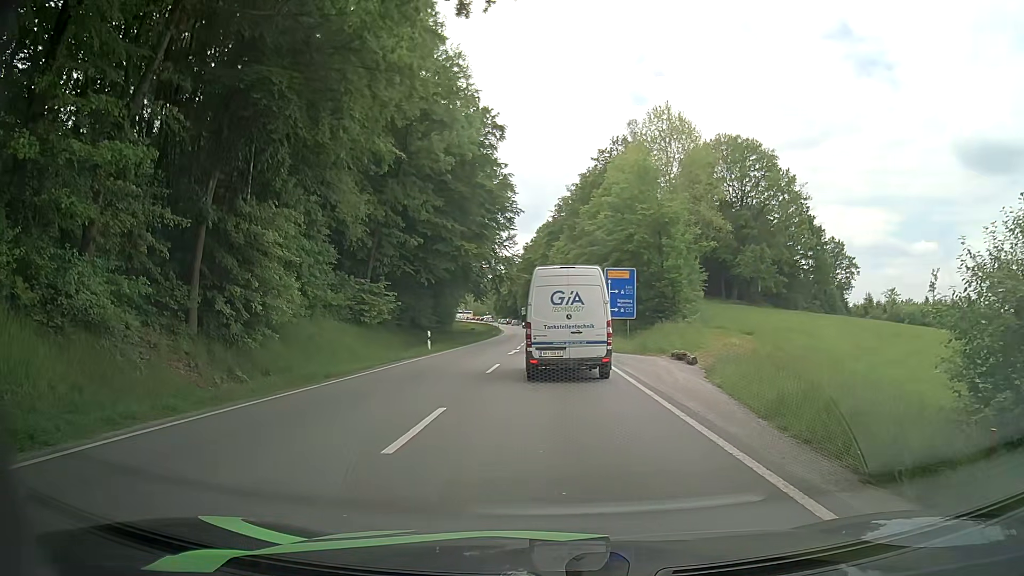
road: primary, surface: asphalt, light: Day
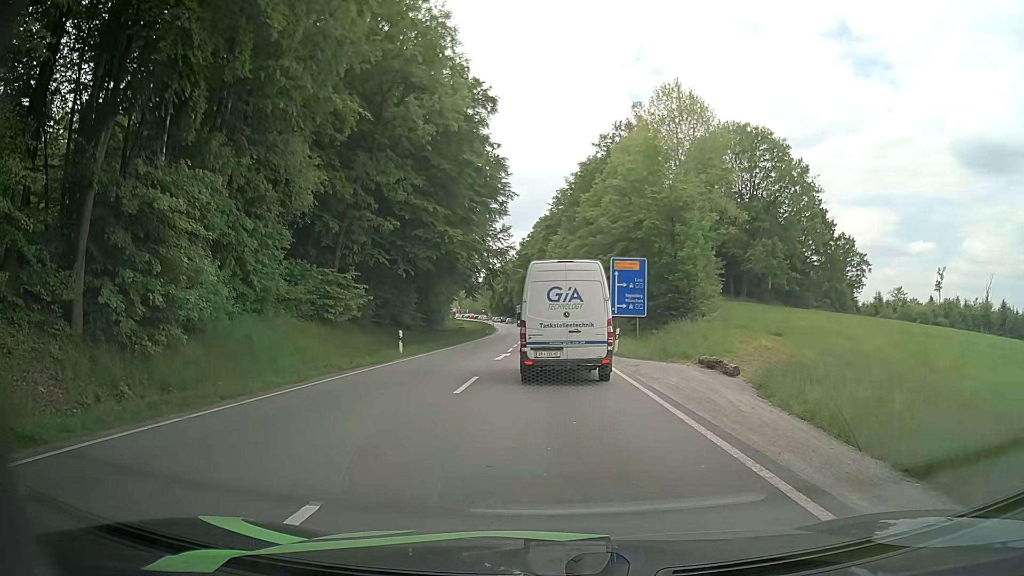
(+0.1, +6.0) m; +1°
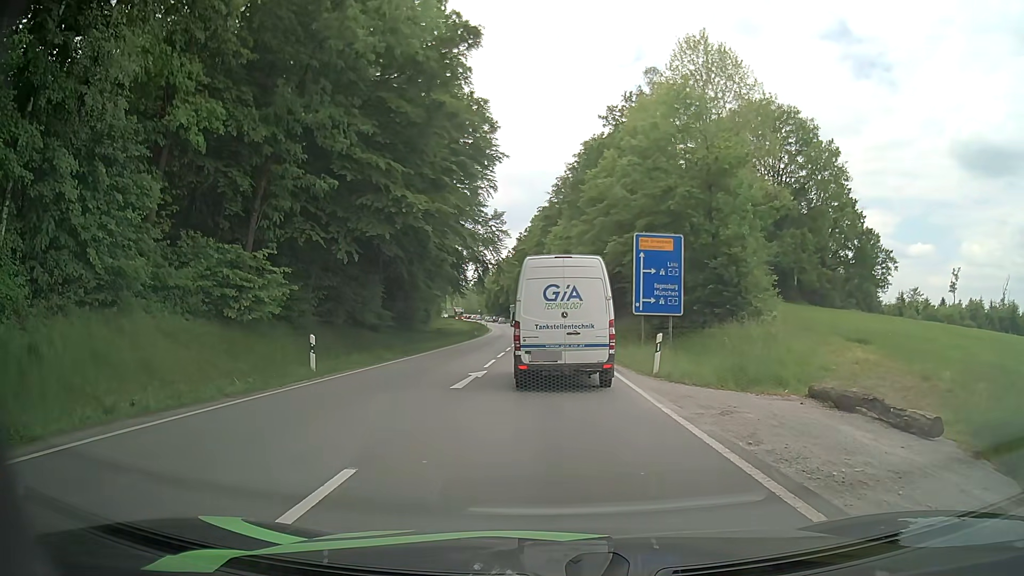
(0.0, +10.6) m; +1°
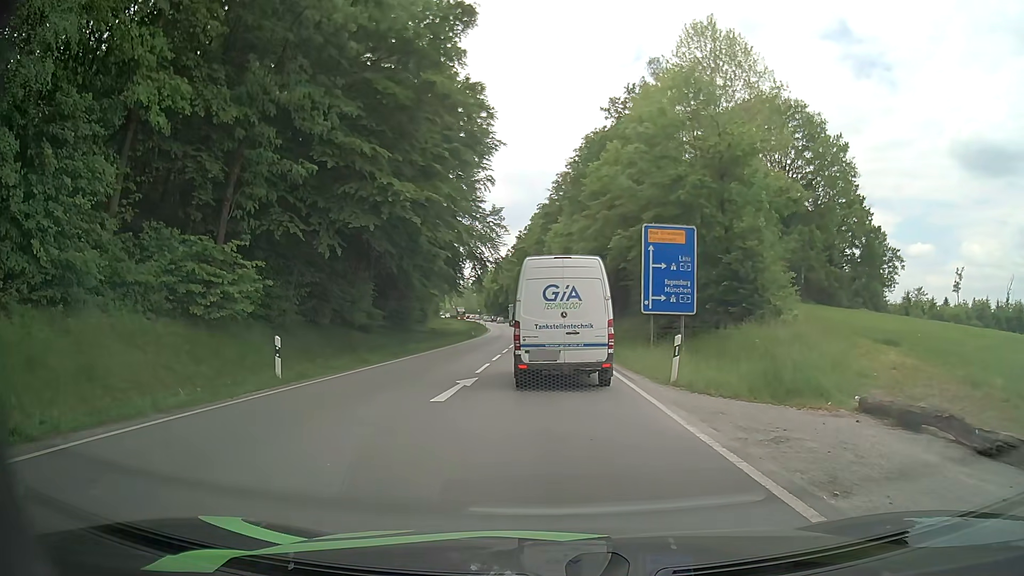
(0.0, +2.4) m; -1°
